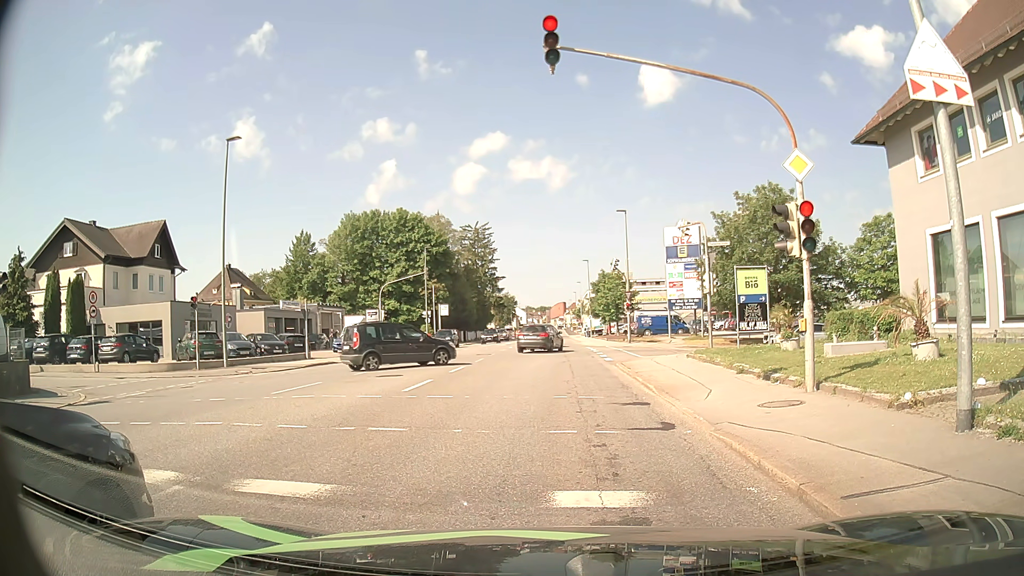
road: tertiary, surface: asphalt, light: Day
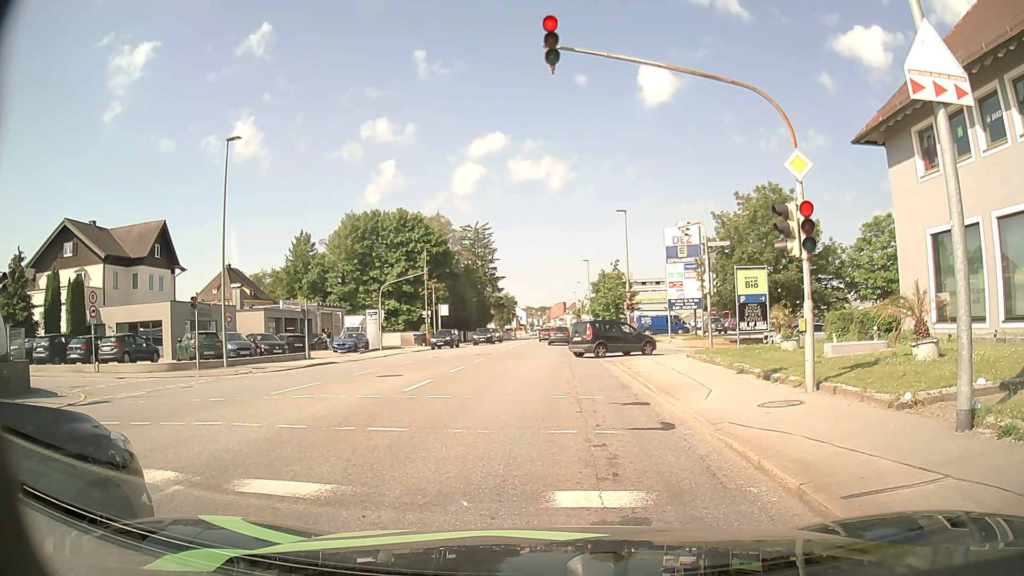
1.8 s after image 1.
(0.0, 0.0) m; 0°
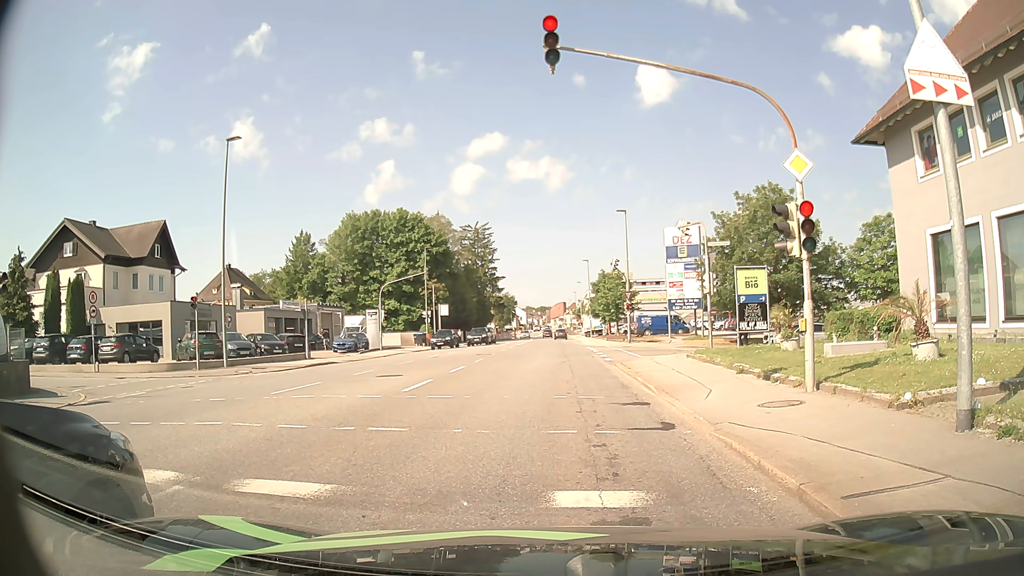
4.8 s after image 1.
(0.0, 0.0) m; 0°
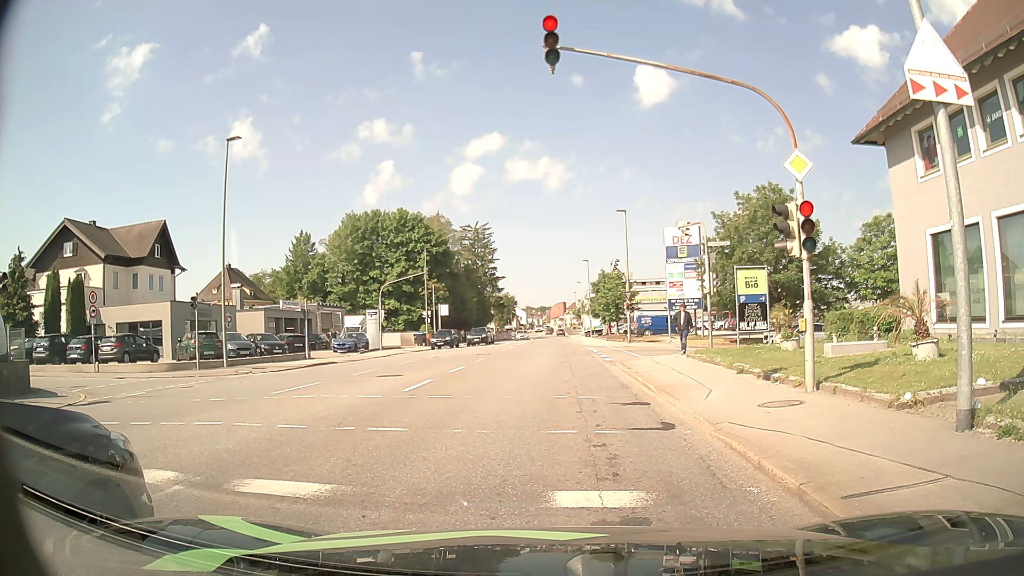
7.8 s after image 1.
(0.0, 0.0) m; 0°
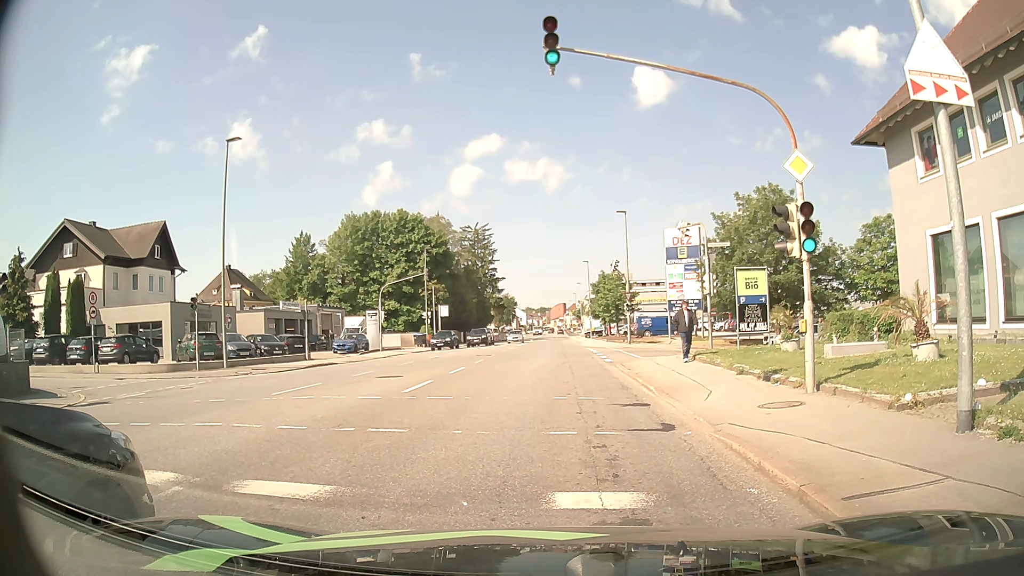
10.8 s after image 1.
(0.0, 0.0) m; 0°
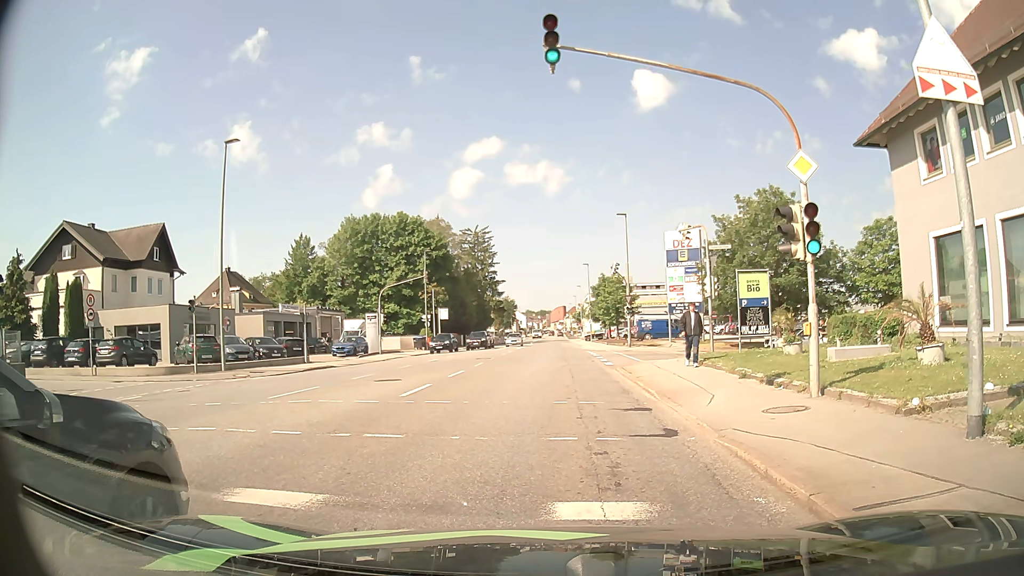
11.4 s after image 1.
(0.0, +0.2) m; 0°
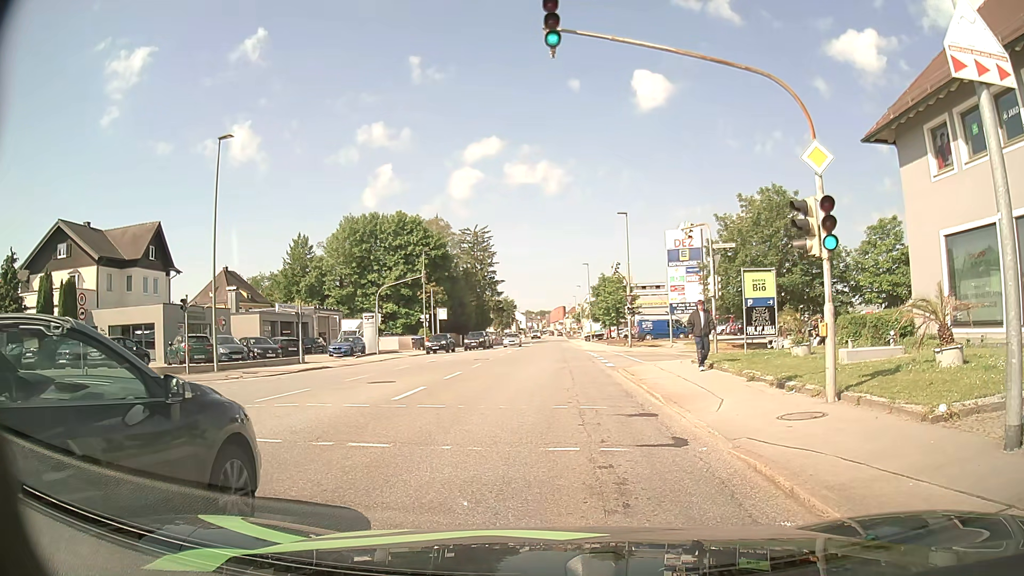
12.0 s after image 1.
(0.0, +0.8) m; 0°
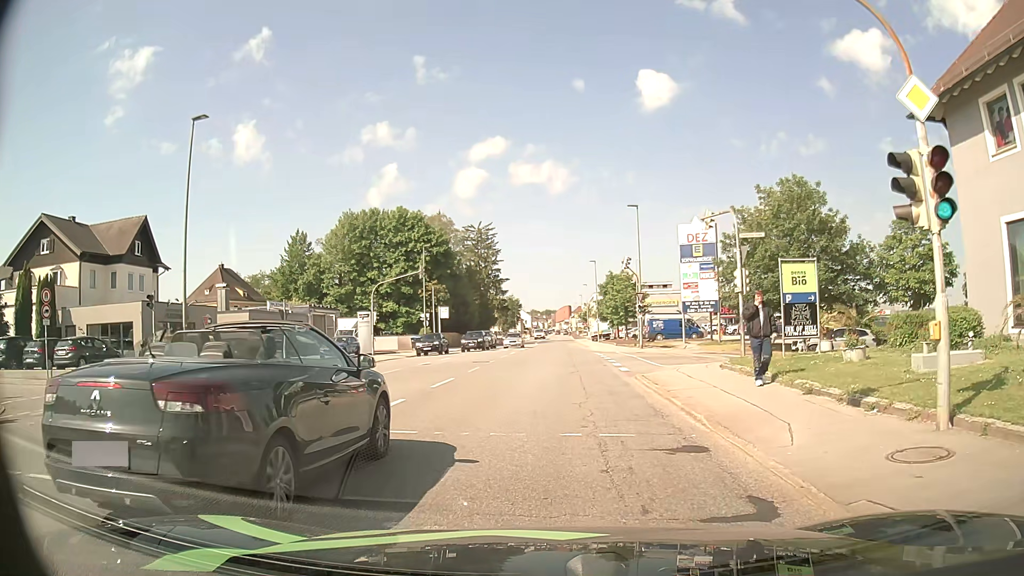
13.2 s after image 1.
(0.0, +3.3) m; +1°
(0, +10) (0, +20) (0, +30) (0, +40) (0, +50) (0, +60) (0, +70) (0, +80) (0, +90) (0, +100) m
